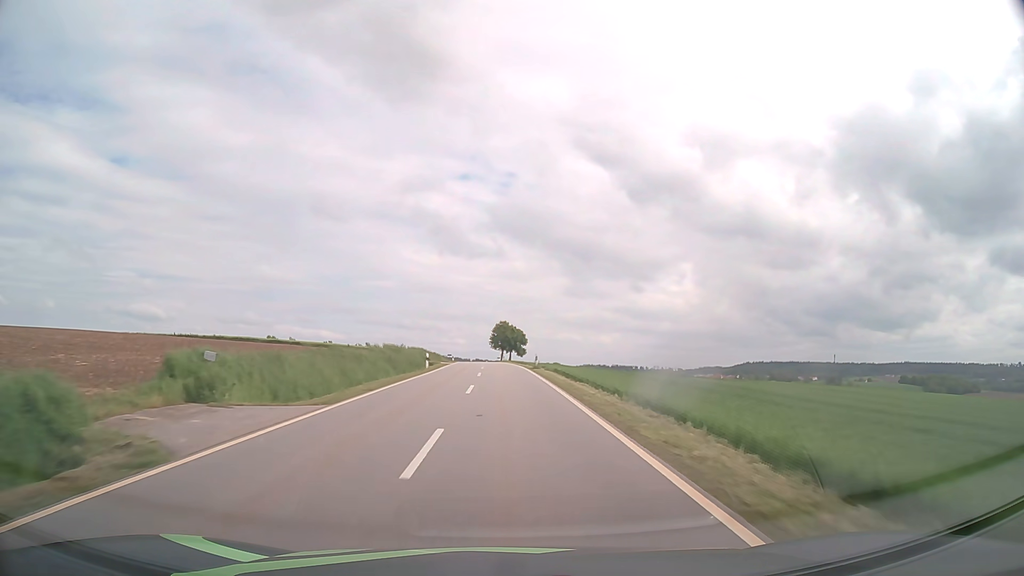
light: Day
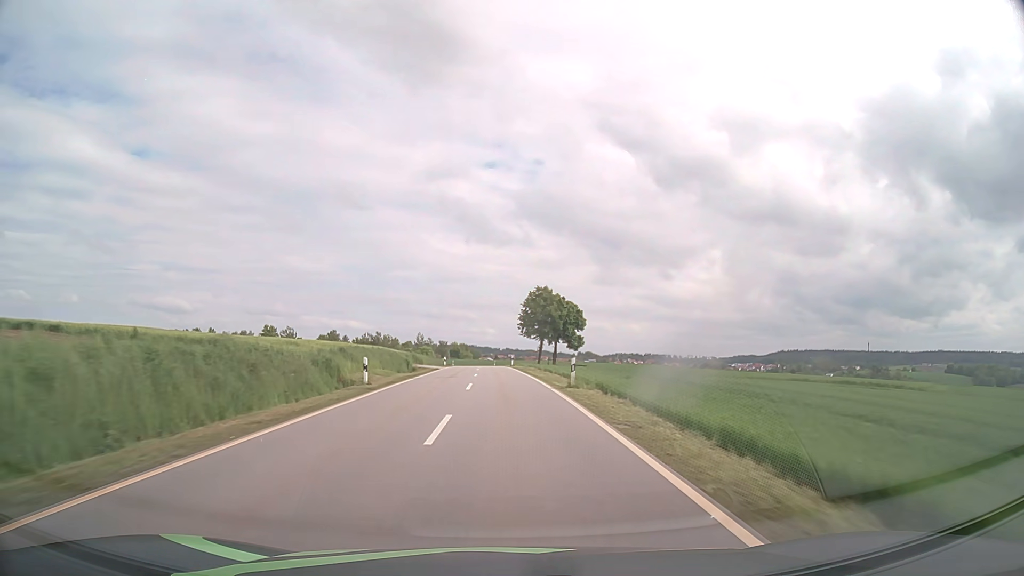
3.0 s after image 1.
(-1.4, +70.8) m; -2°
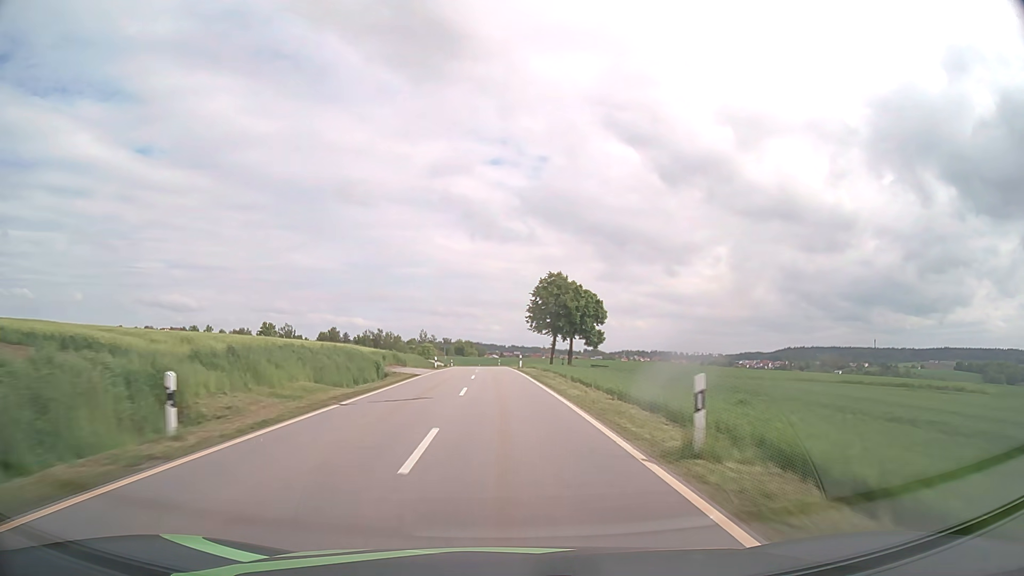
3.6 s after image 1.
(-0.1, +14.3) m; -1°
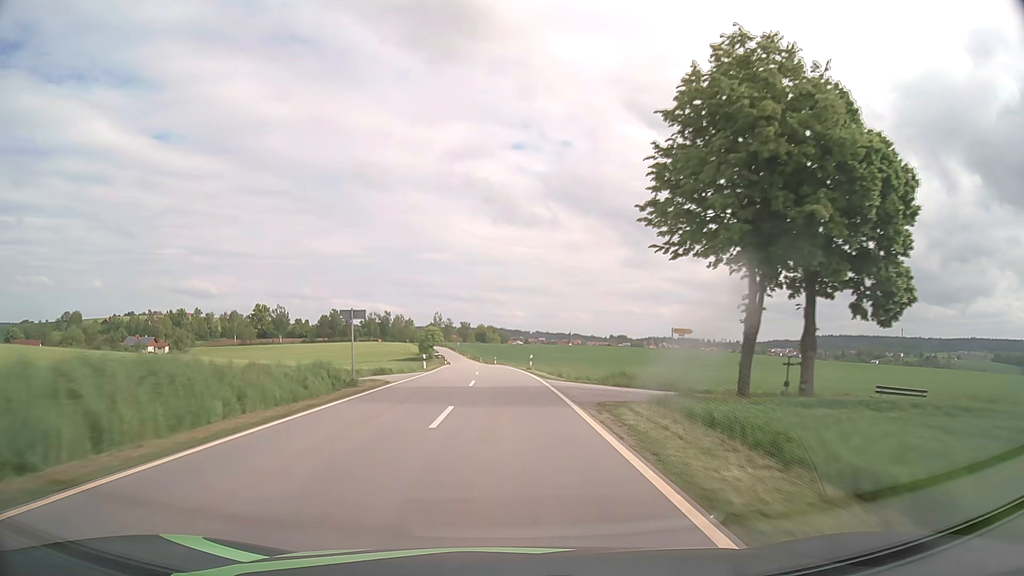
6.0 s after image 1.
(-1.0, +57.1) m; -2°
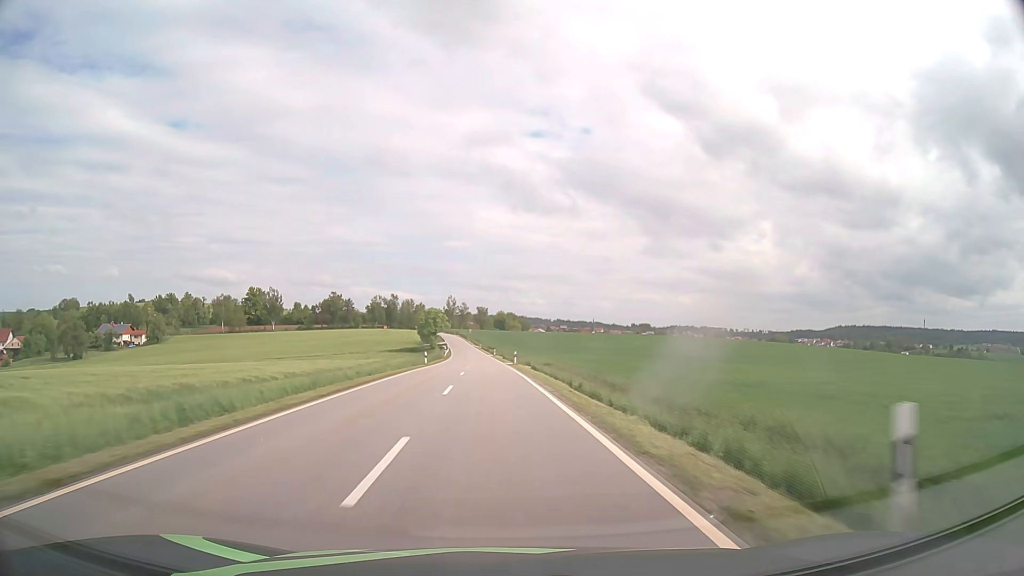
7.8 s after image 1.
(-0.5, +41.8) m; -2°
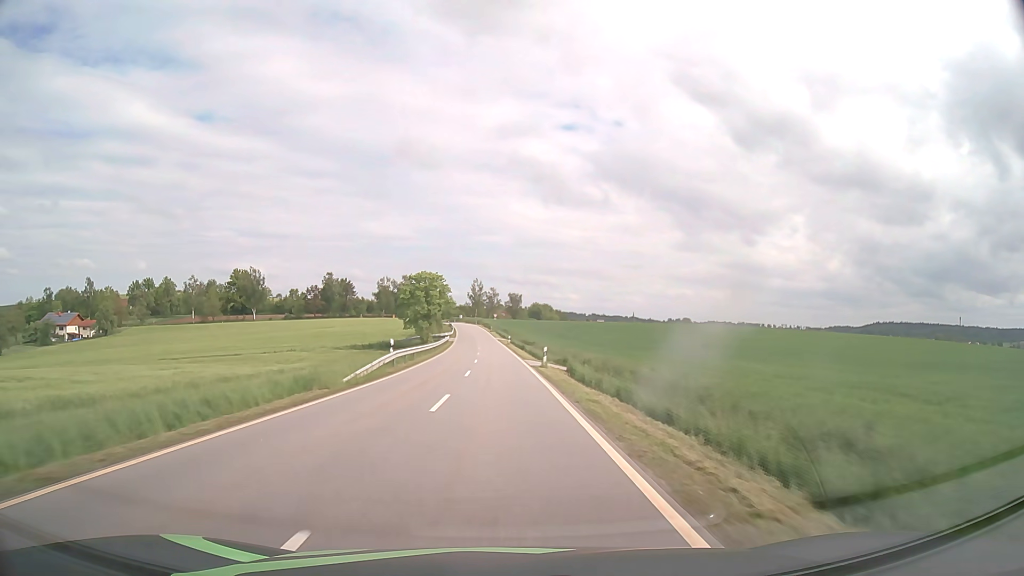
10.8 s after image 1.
(-1.8, +65.5) m; -3°
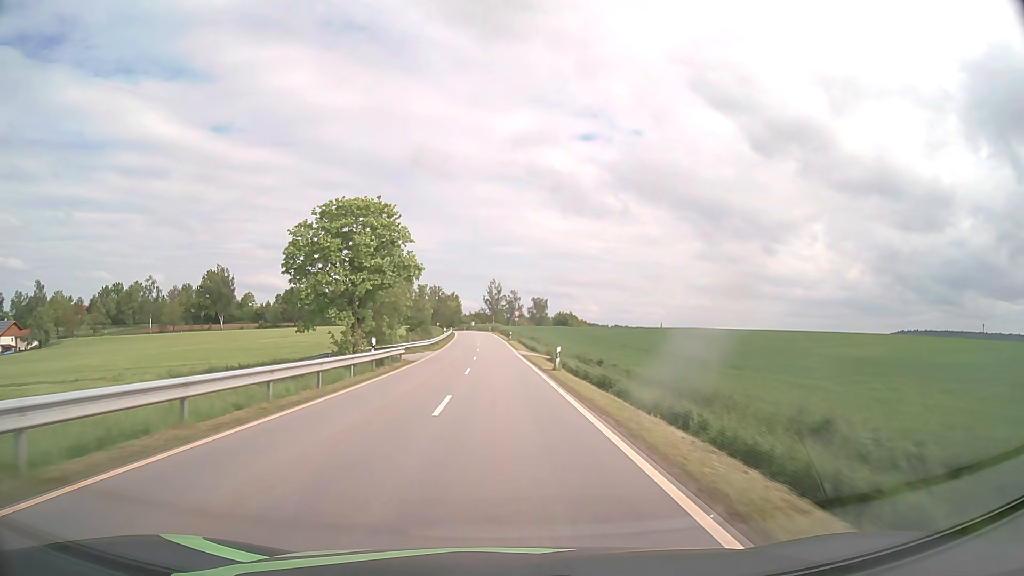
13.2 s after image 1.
(-0.8, +49.7) m; -2°
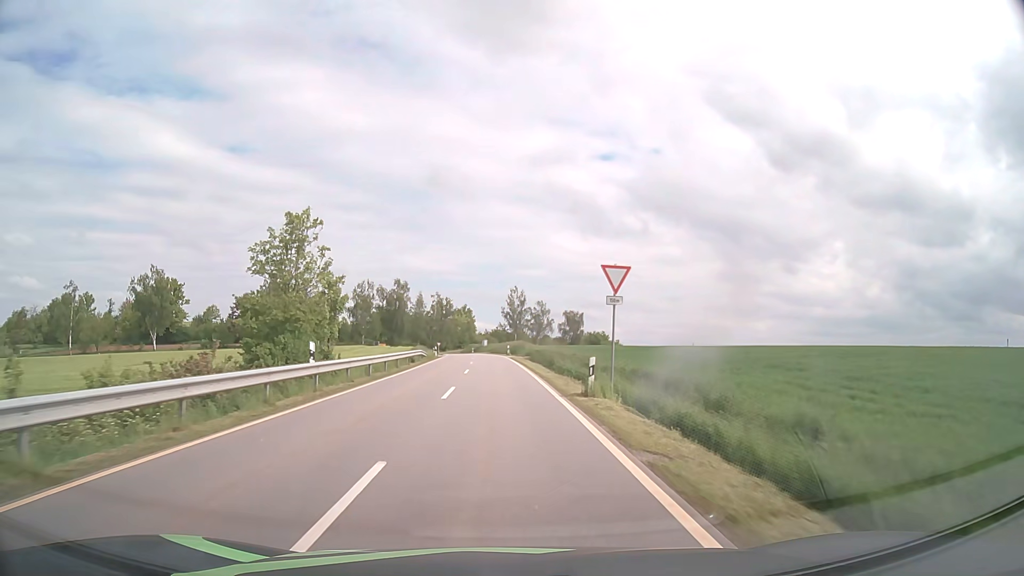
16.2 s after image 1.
(-0.8, +56.7) m; -2°
(0, +10) (0, +20) (0, +30) (-1, +40) (-1, +50) (-2, +60) (-2, +70) (-3, +80) (-4, +90) (-5, +100) m
